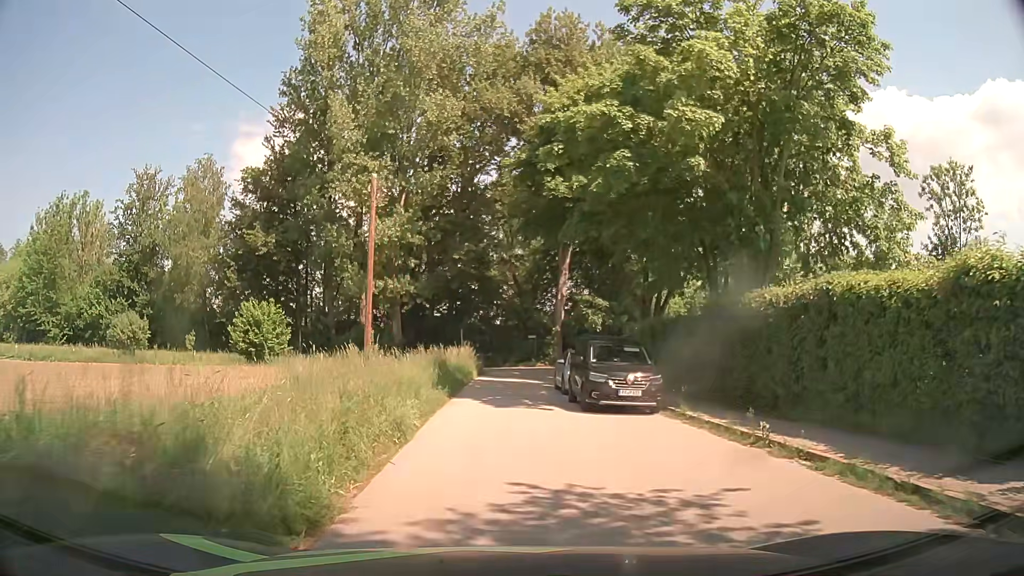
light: Day
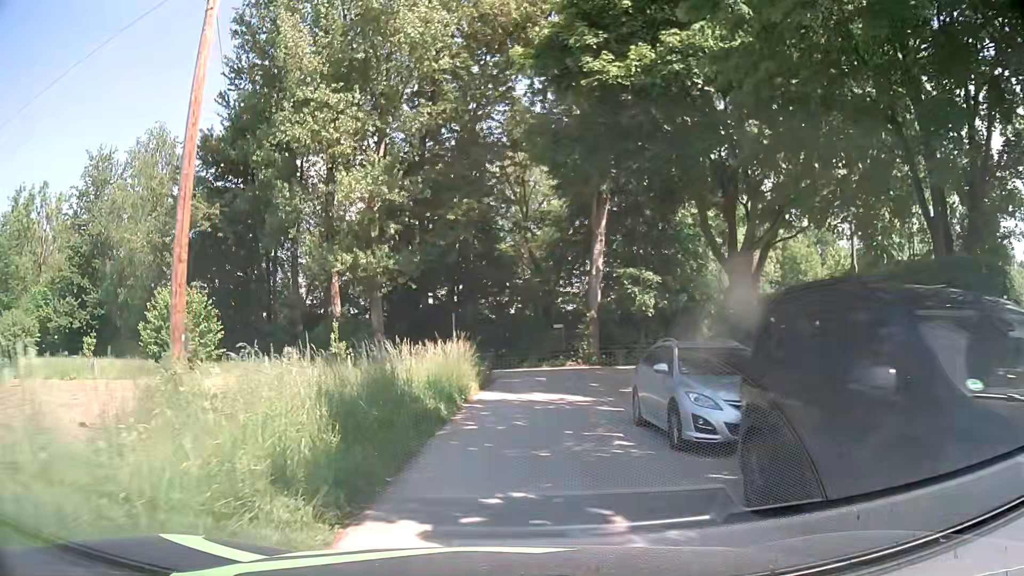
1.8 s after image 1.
(-0.2, +13.1) m; -2°
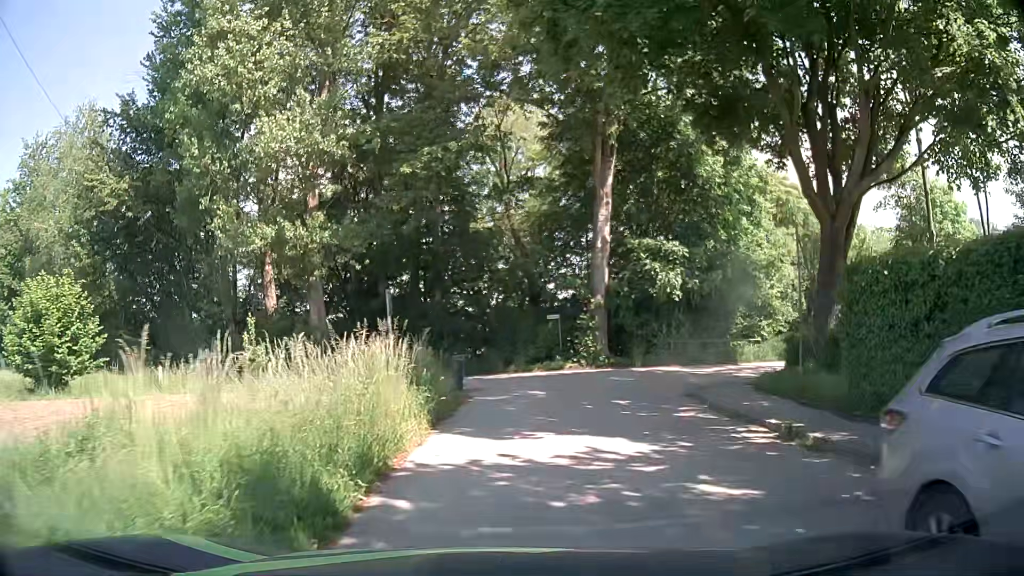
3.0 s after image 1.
(0.0, +8.9) m; +1°
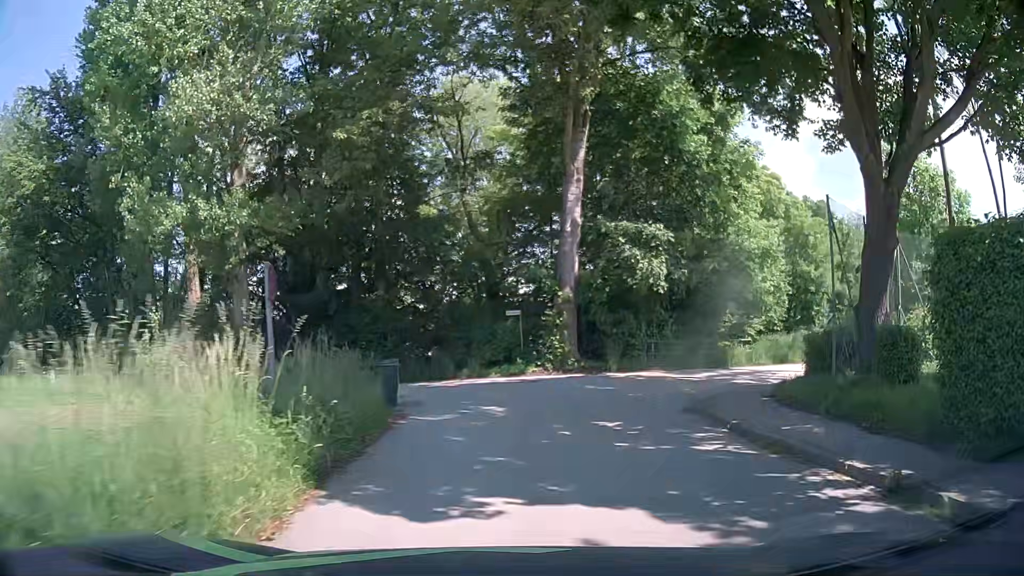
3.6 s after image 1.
(+0.1, +4.2) m; +2°
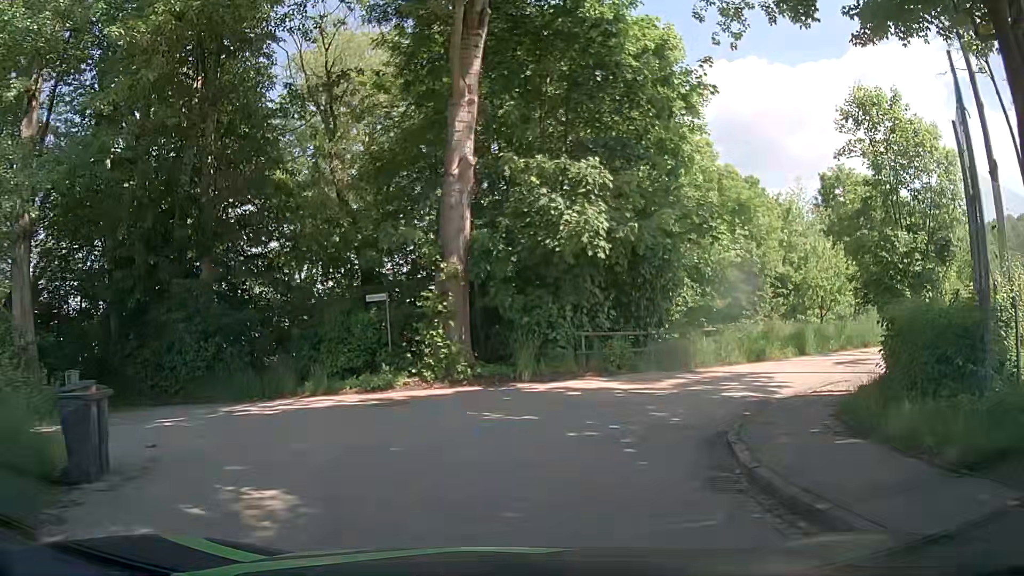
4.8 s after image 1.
(+0.8, +7.8) m; +9°
